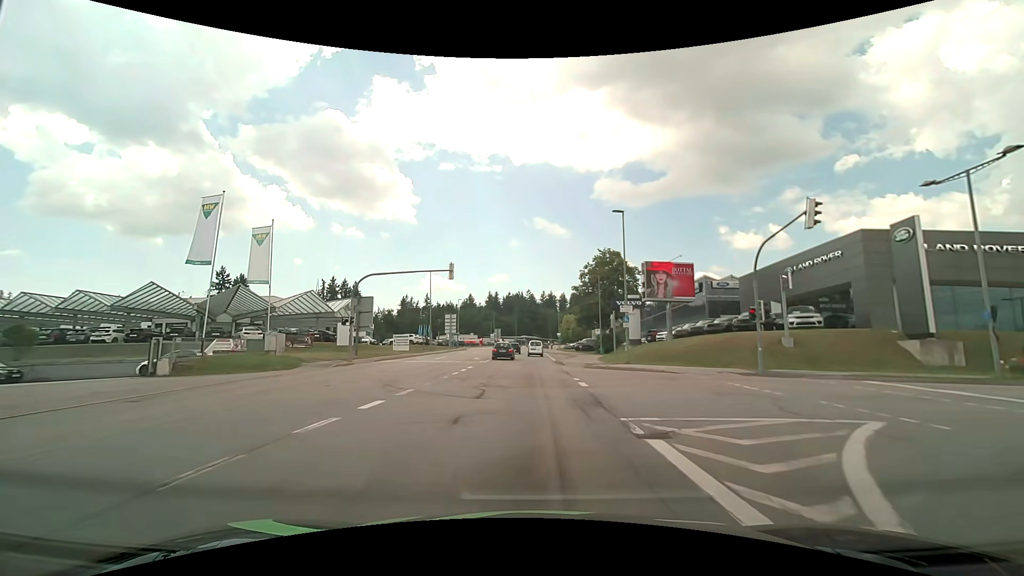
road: tertiary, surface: asphalt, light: Day
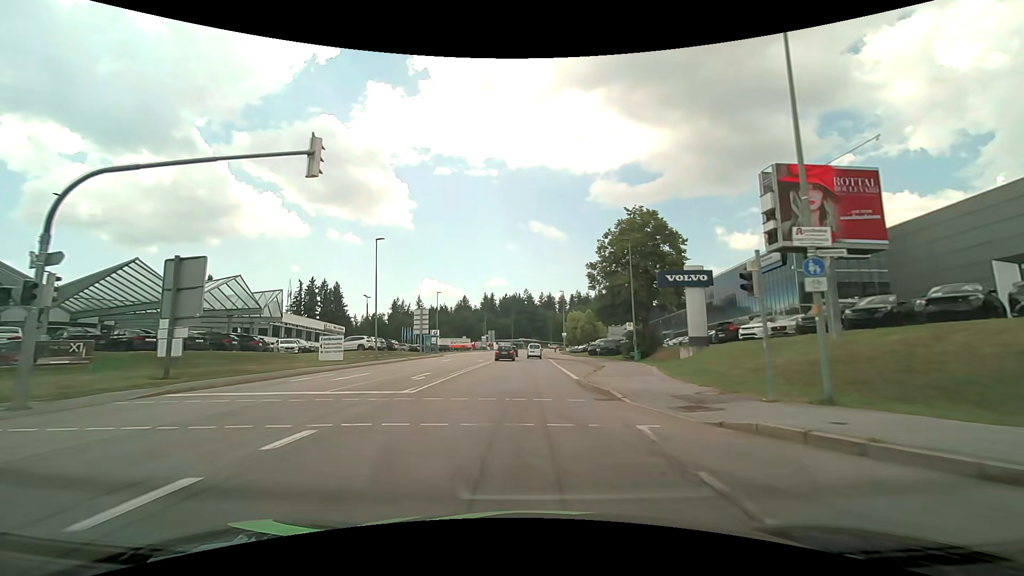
(0.0, +21.5) m; 0°
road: secondary
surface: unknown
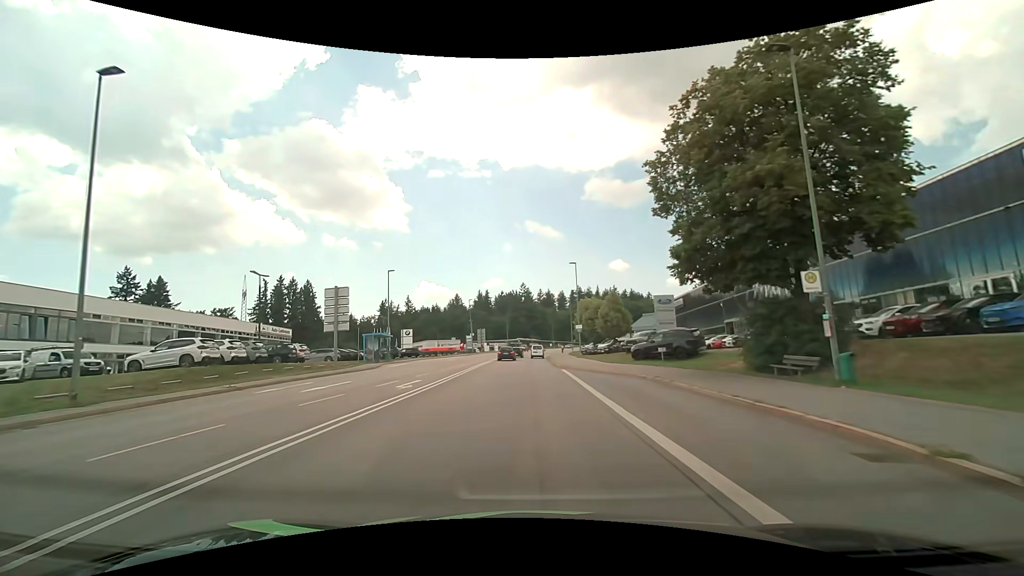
(+0.1, +27.4) m; 0°
(0, +10) (0, +20) (0, +30) (0, +40) (0, +50) (0, +60) (0, +70) (0, +80) (+1, +90) (+2, +100) m
